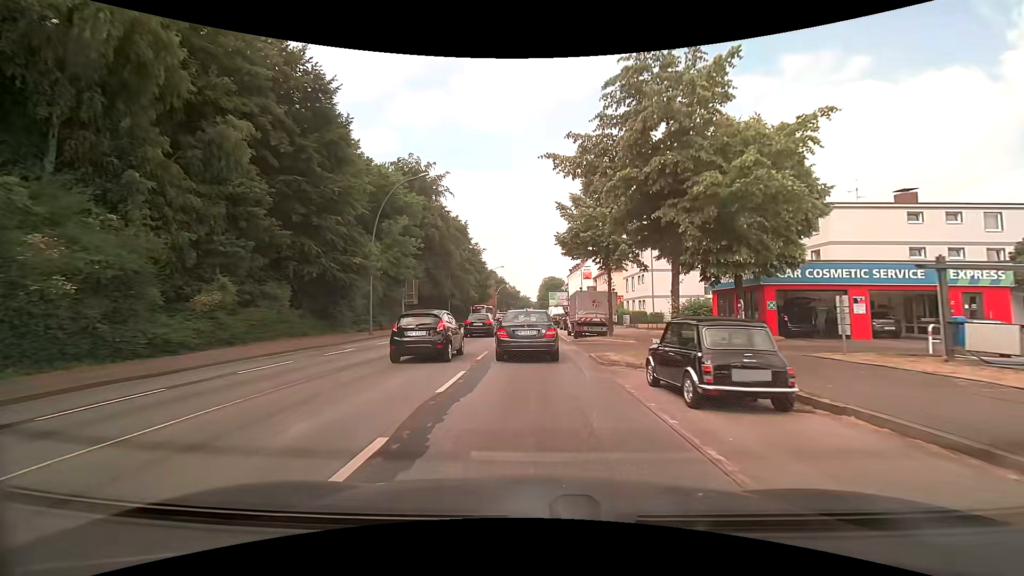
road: primary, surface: asphalt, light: Day
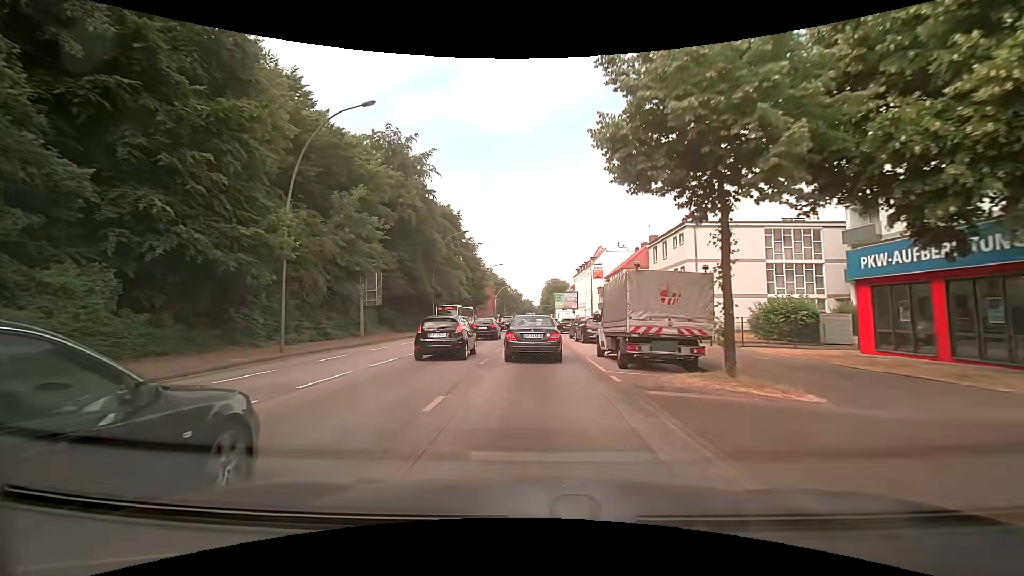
(+0.1, +13.6) m; 0°
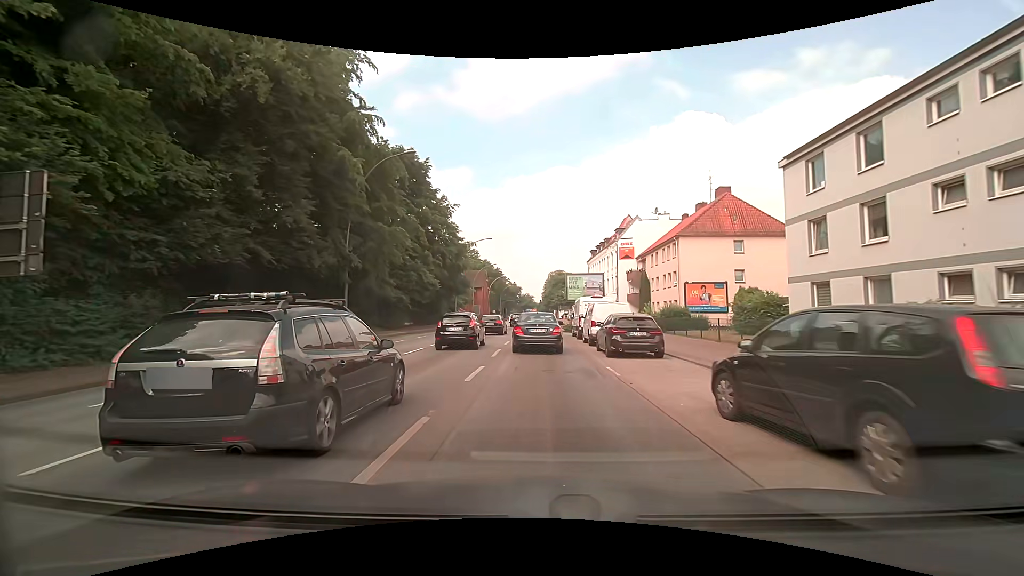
(+0.2, +28.1) m; +1°
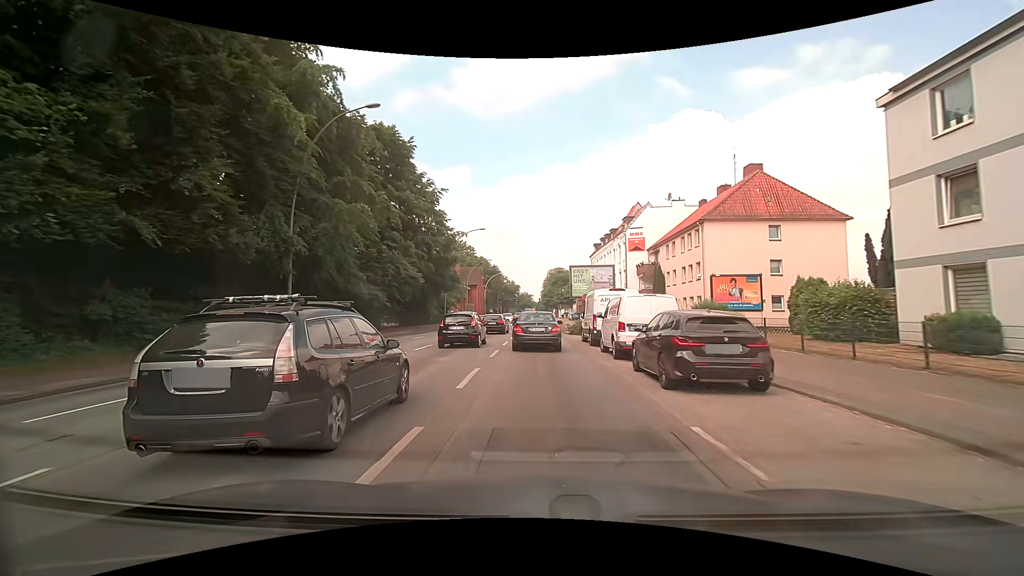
(0.0, +7.2) m; 0°
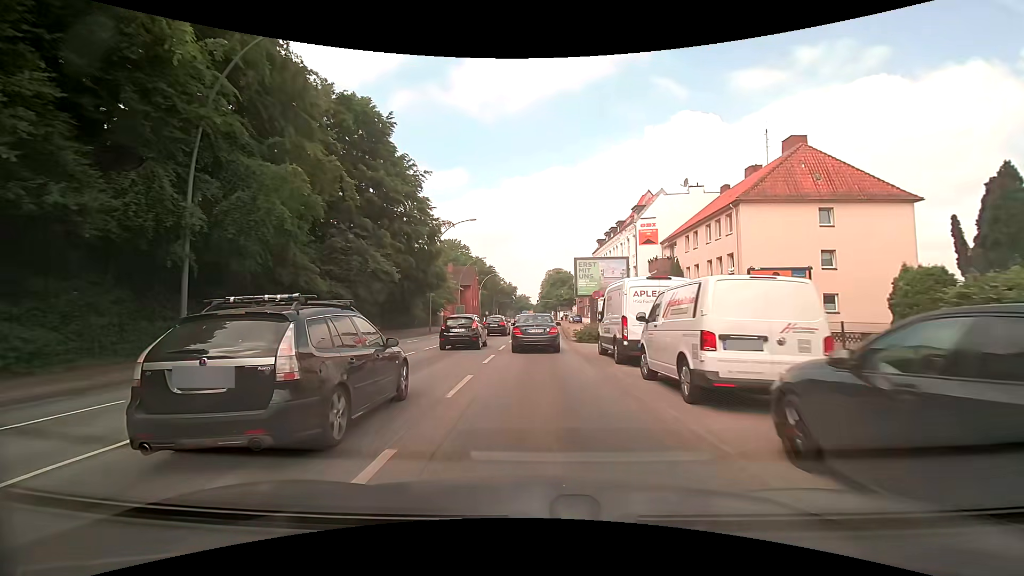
(0.0, +7.3) m; 0°
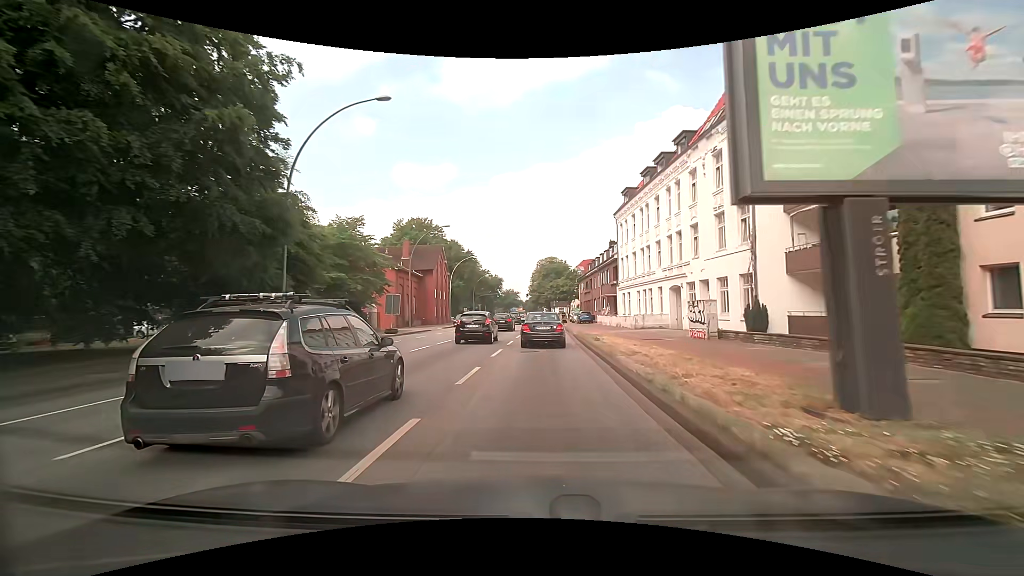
(+0.5, +29.6) m; +2°
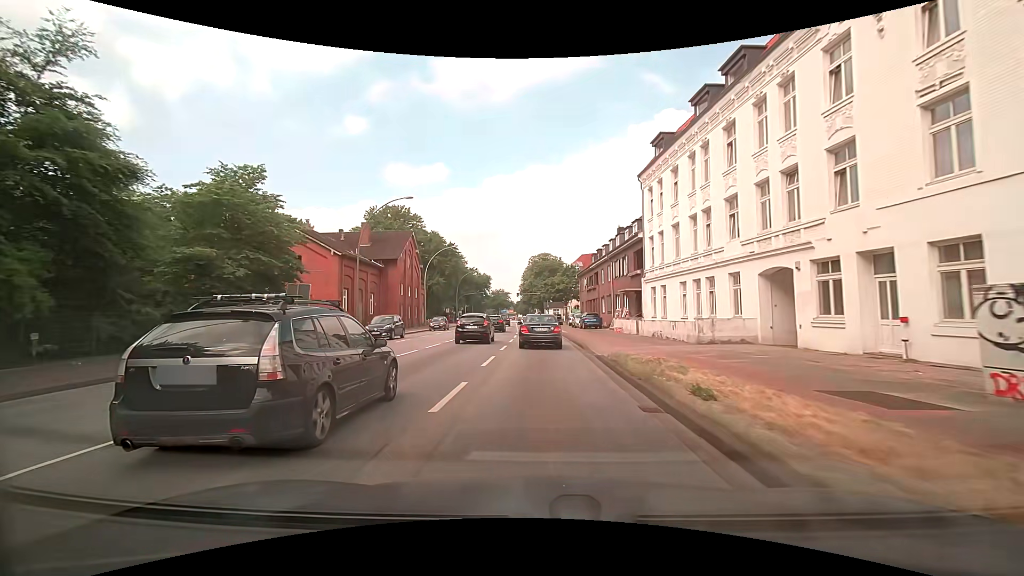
(-0.1, +15.0) m; -1°
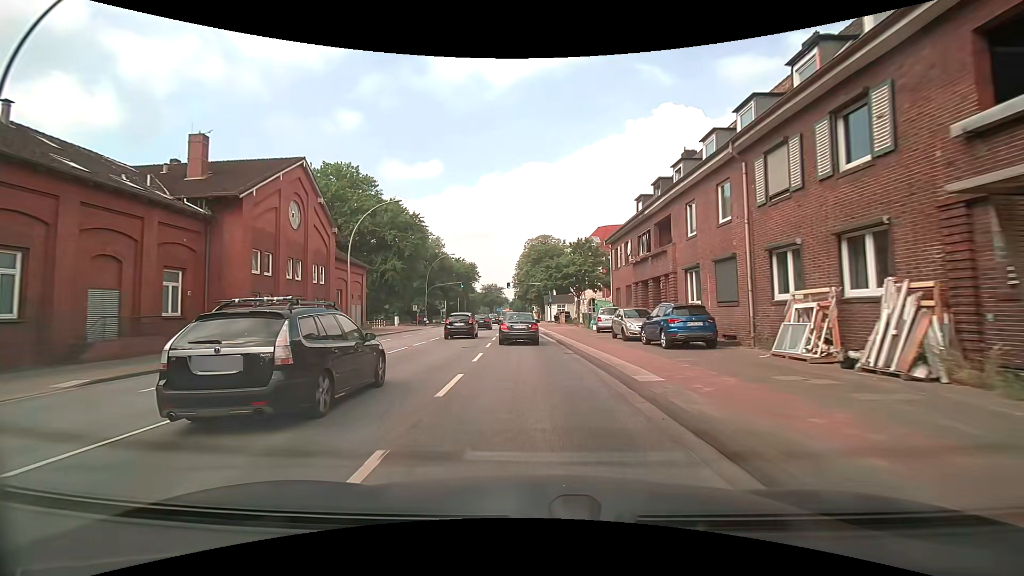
(+0.5, +30.1) m; +1°
(0, +10) (0, +20) (-1, +30) (-1, +40) (-1, +50) (-2, +60) (-2, +70) (-3, +80) (-3, +90) (-3, +100) m
